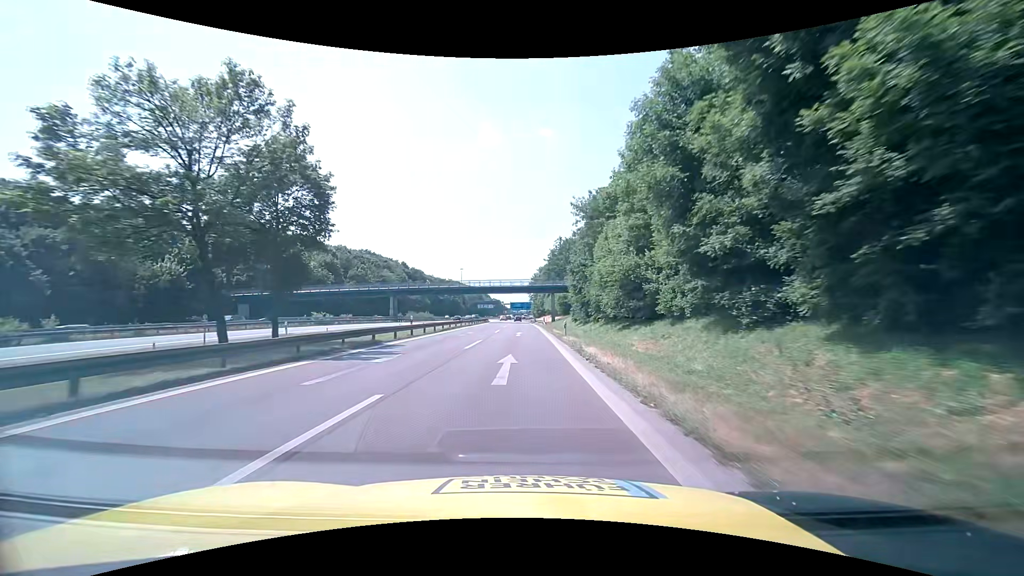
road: motorway_link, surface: asphalt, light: Day
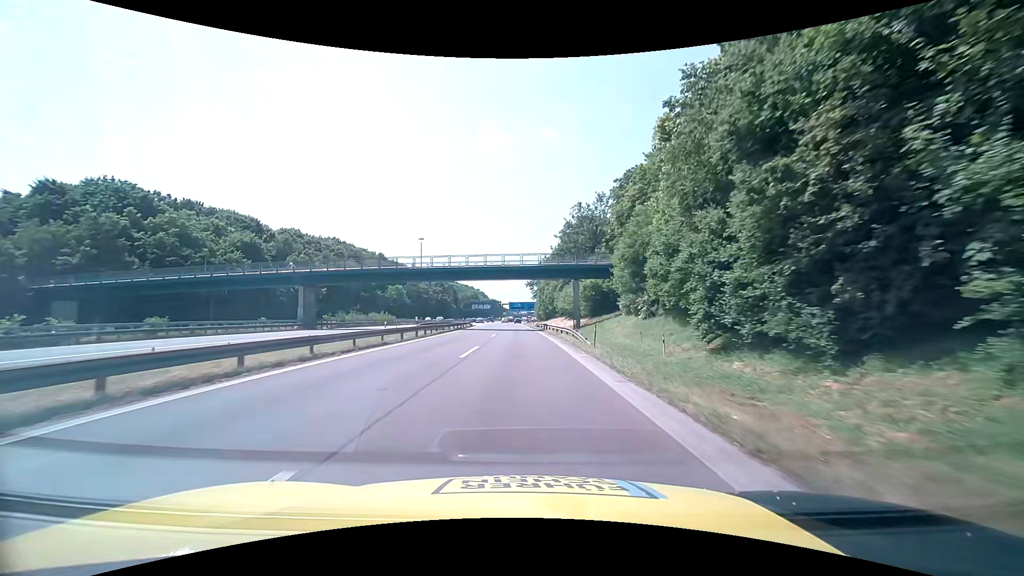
(-0.1, +40.2) m; 0°
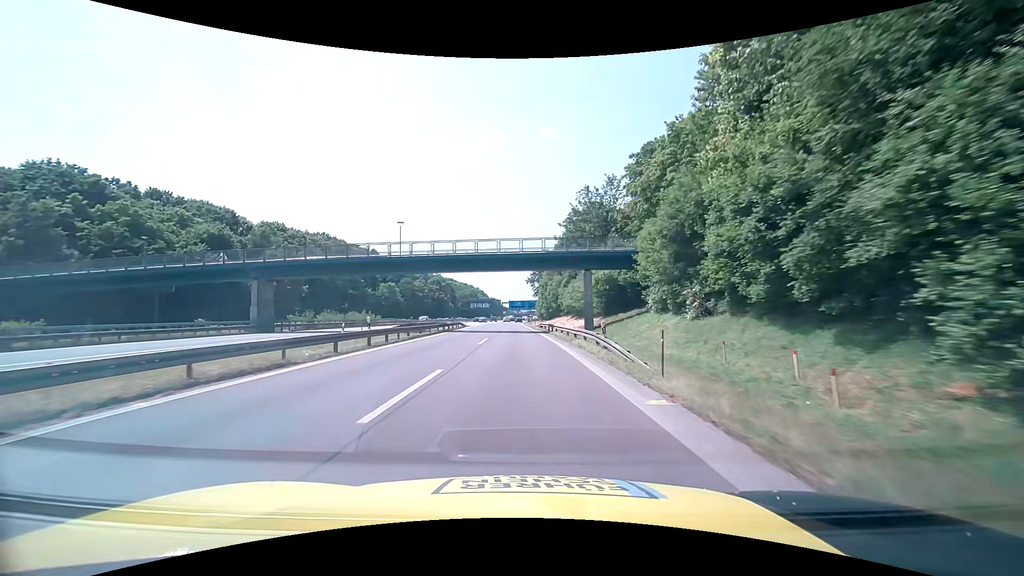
(0.0, +10.0) m; 0°
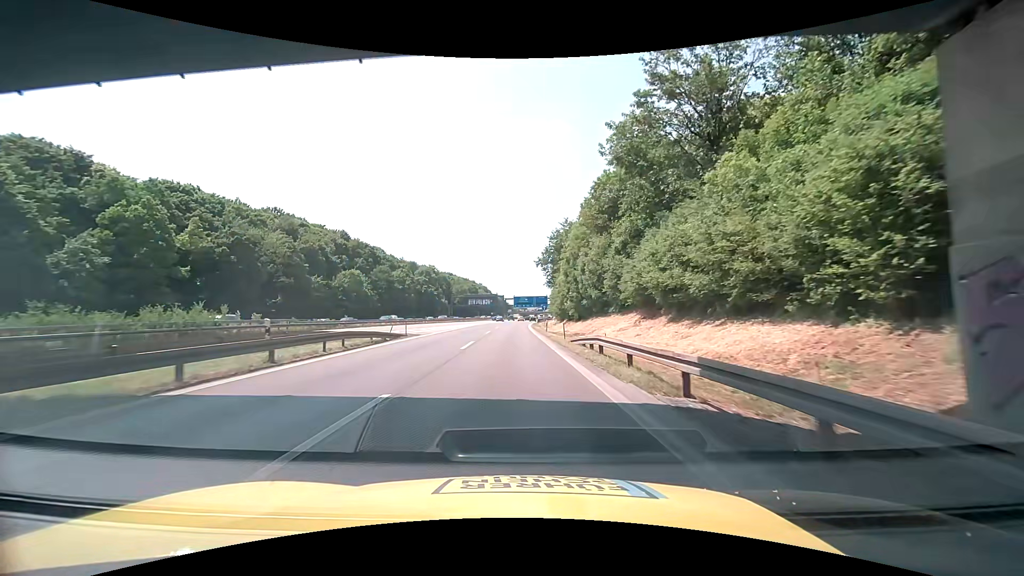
(-0.2, +40.2) m; -1°
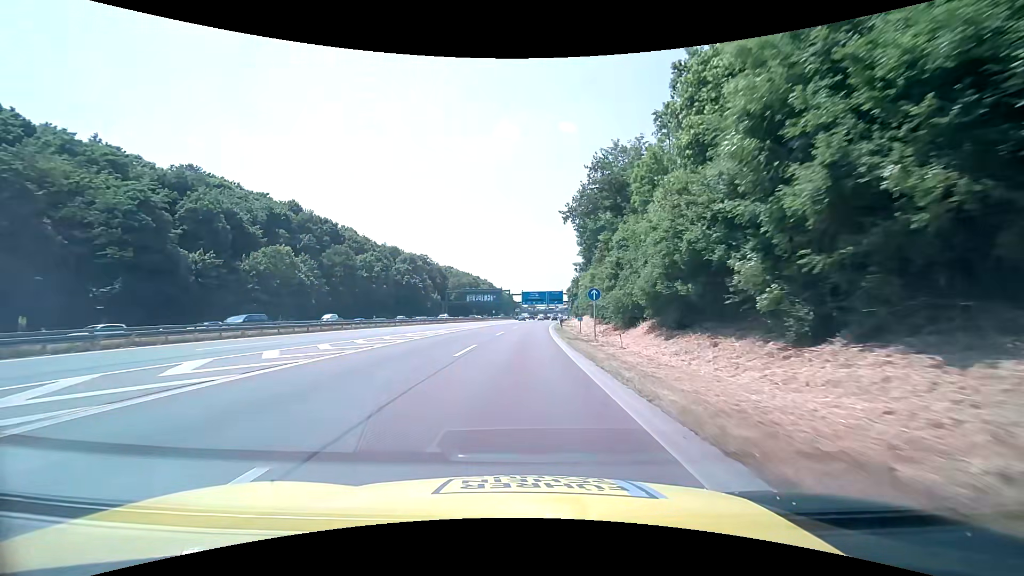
(-0.7, +40.3) m; -1°
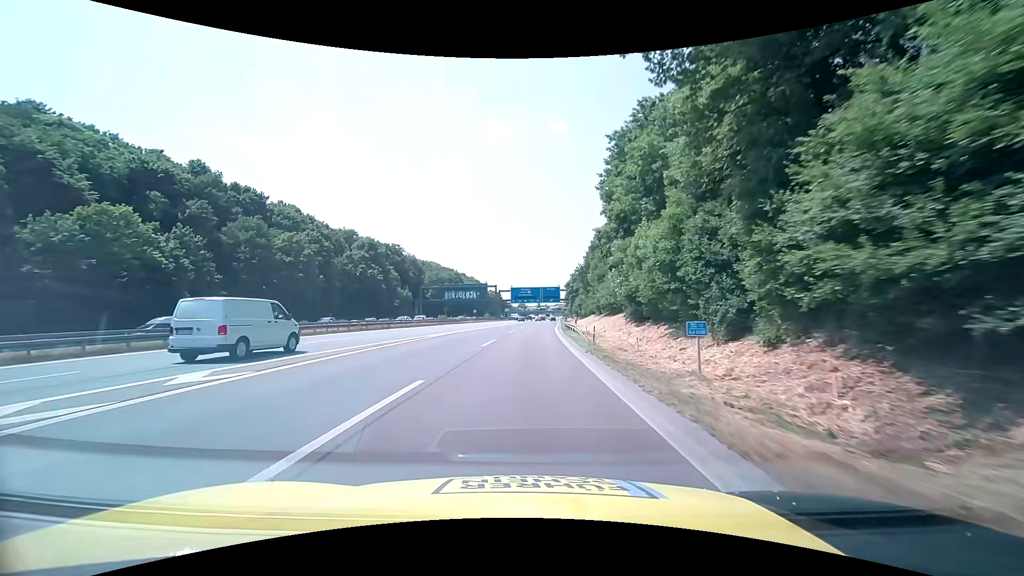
(+0.3, +30.3) m; +1°
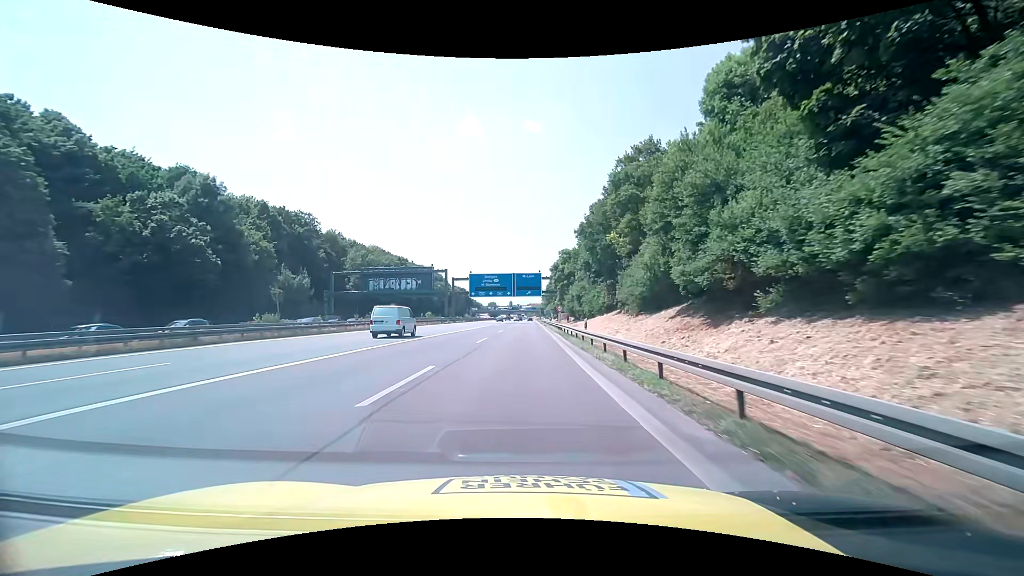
(+1.7, +50.5) m; +3°
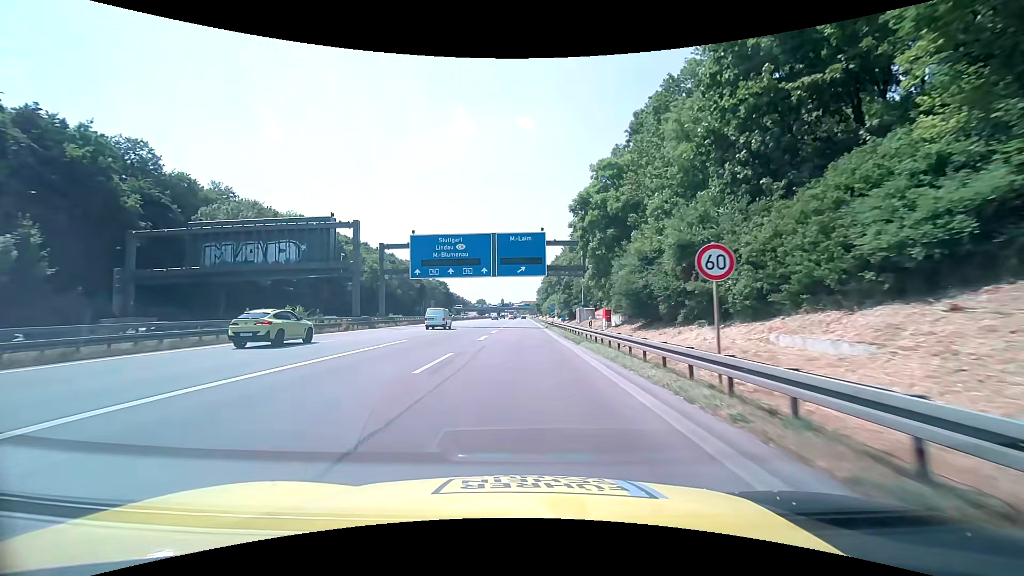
(+0.5, +50.5) m; +1°
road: motorway
(0, +10) (0, +20) (0, +30) (0, +40) (0, +50) (0, +60) (-1, +70) (-1, +80) (-1, +90) (-2, +100) m
